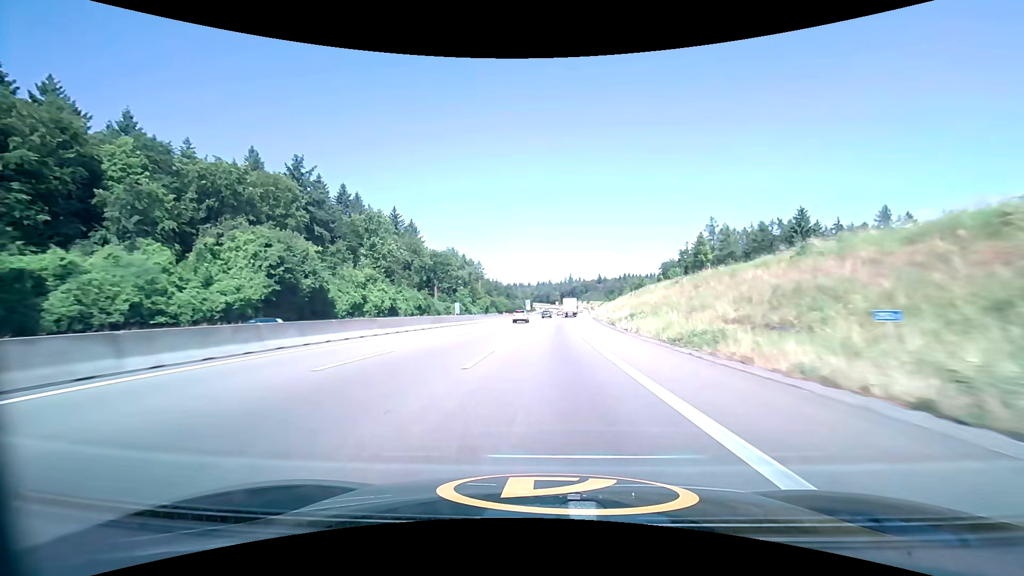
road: motorway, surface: asphalt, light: Day
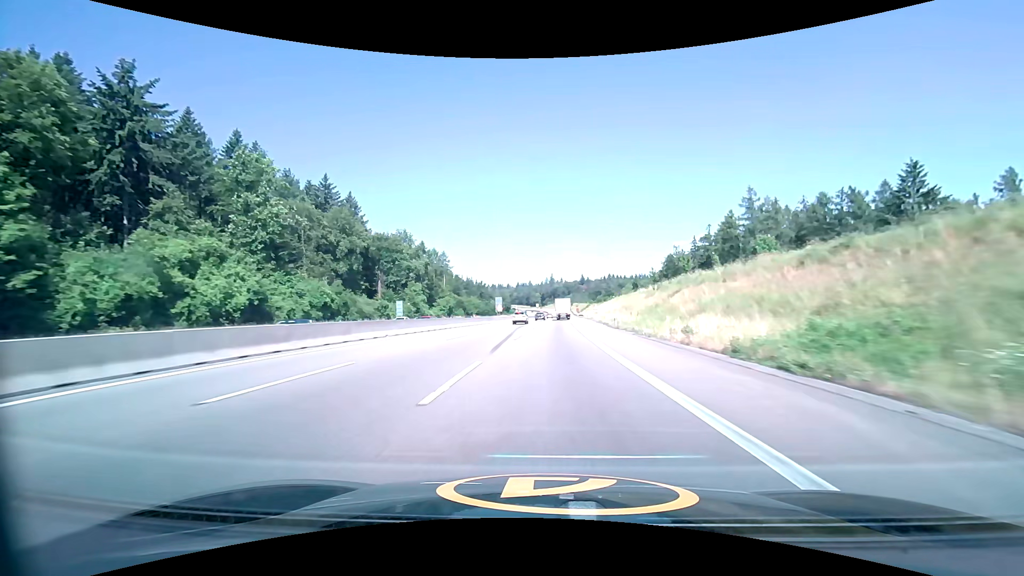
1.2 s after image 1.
(+0.8, +40.2) m; +2°
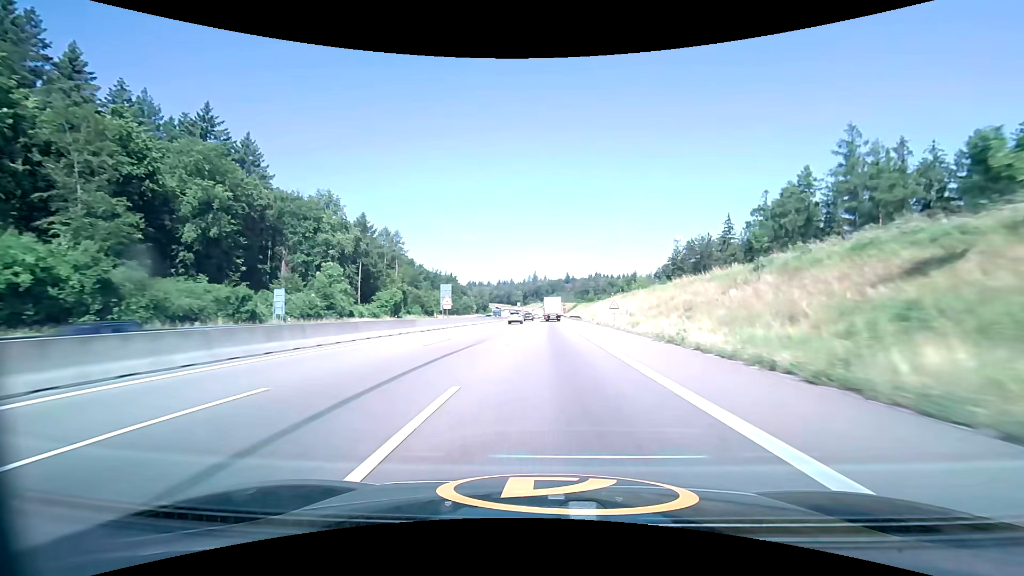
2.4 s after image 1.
(+0.7, +40.1) m; +2°
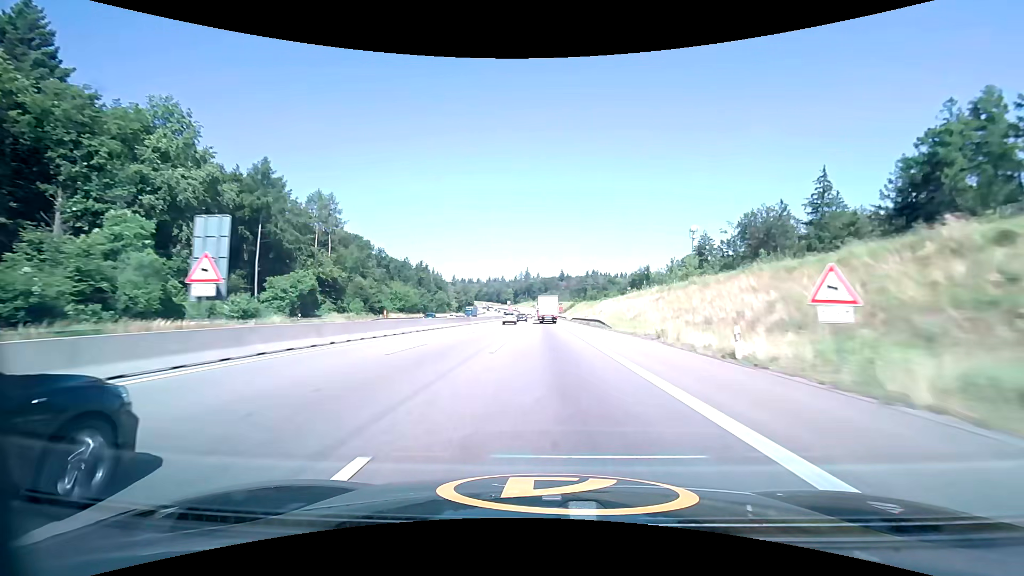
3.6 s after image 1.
(+0.4, +40.0) m; +1°
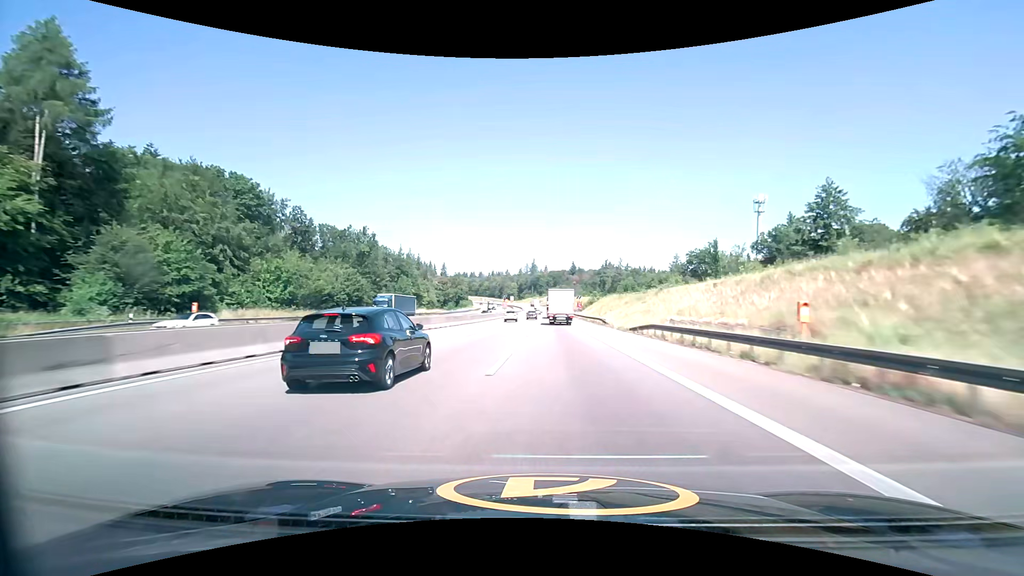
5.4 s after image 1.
(-0.3, +59.6) m; -1°
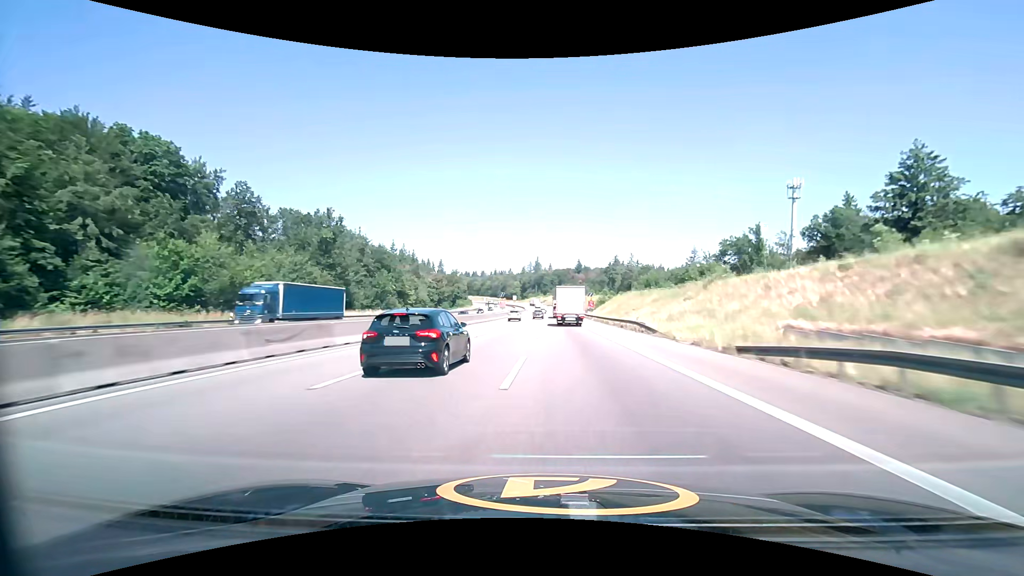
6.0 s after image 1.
(-0.1, +19.7) m; -1°
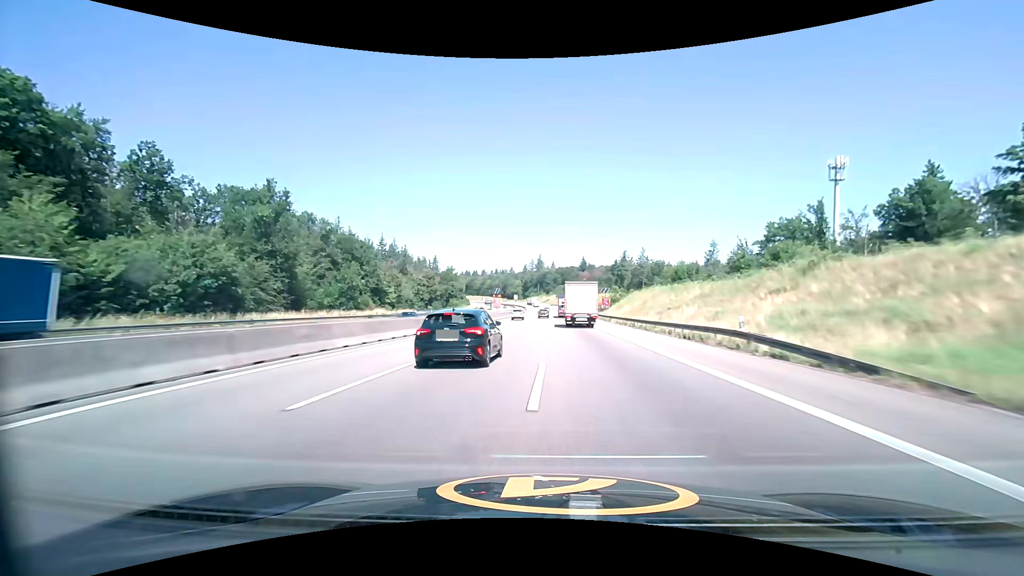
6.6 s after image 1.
(0.0, +19.7) m; 0°
